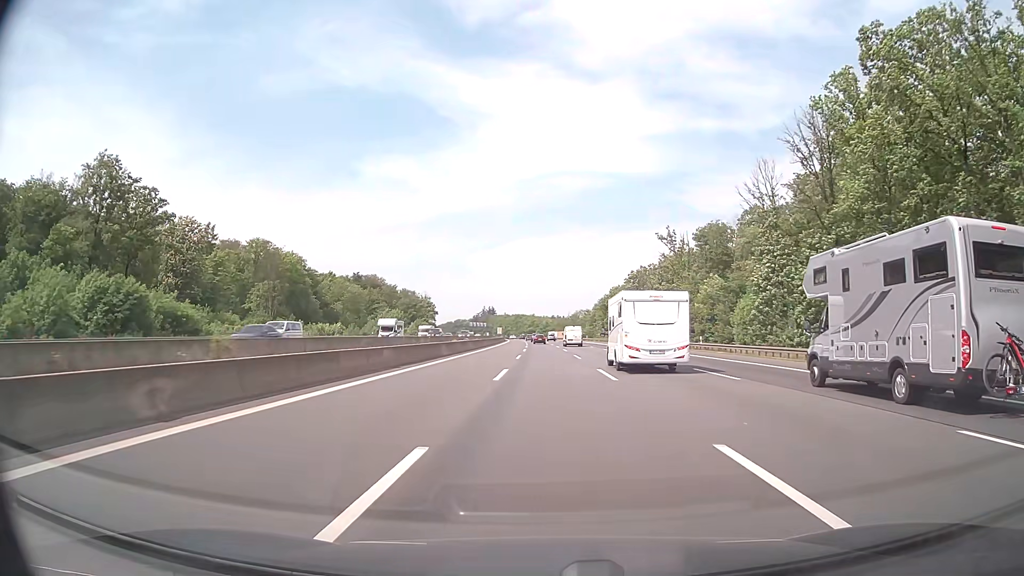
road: motorway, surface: asphalt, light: Day
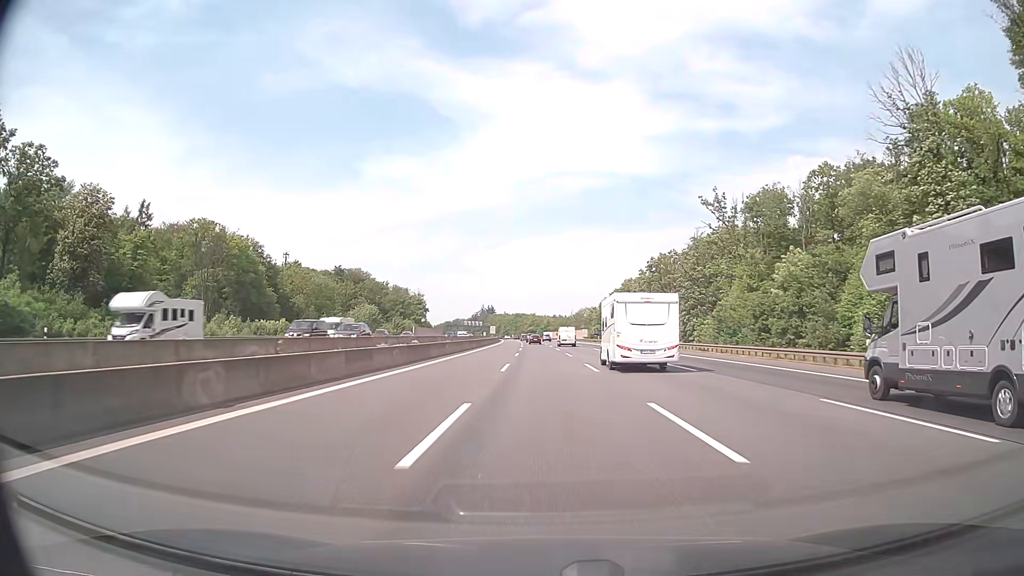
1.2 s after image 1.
(0.0, +30.8) m; 0°
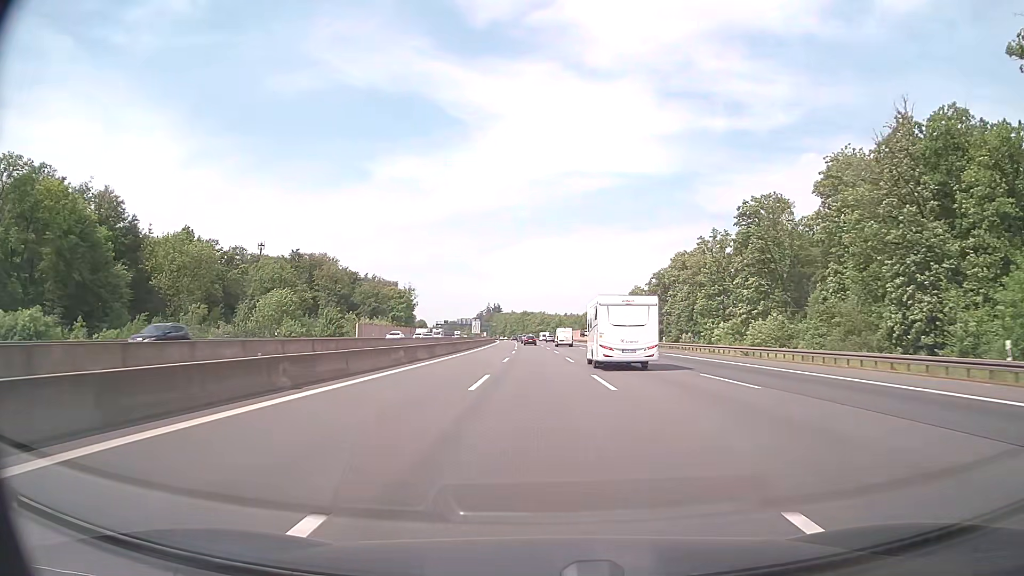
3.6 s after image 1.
(-0.5, +62.1) m; -1°
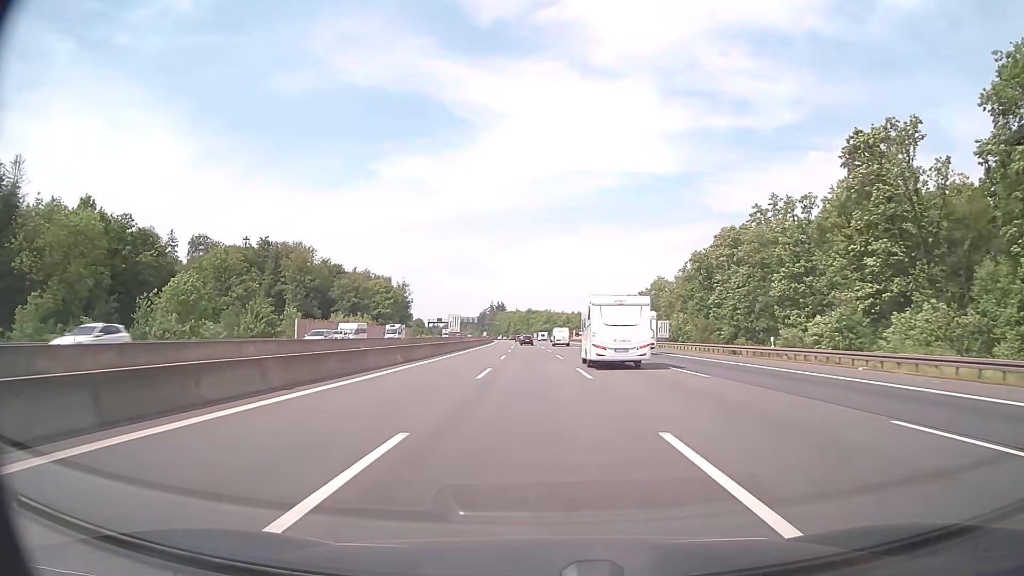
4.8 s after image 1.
(-0.1, +31.6) m; 0°
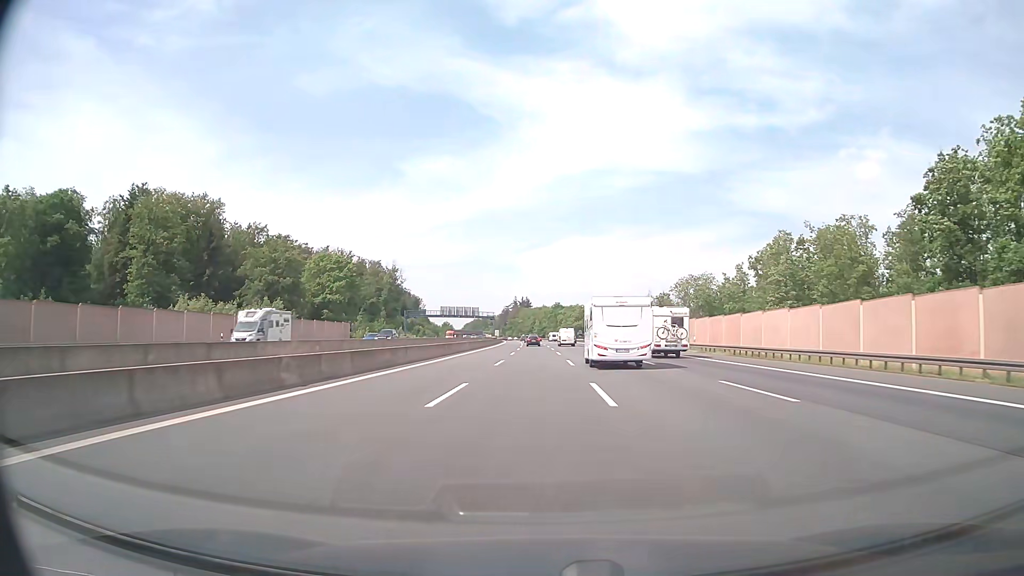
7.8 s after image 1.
(-1.3, +79.9) m; -2°
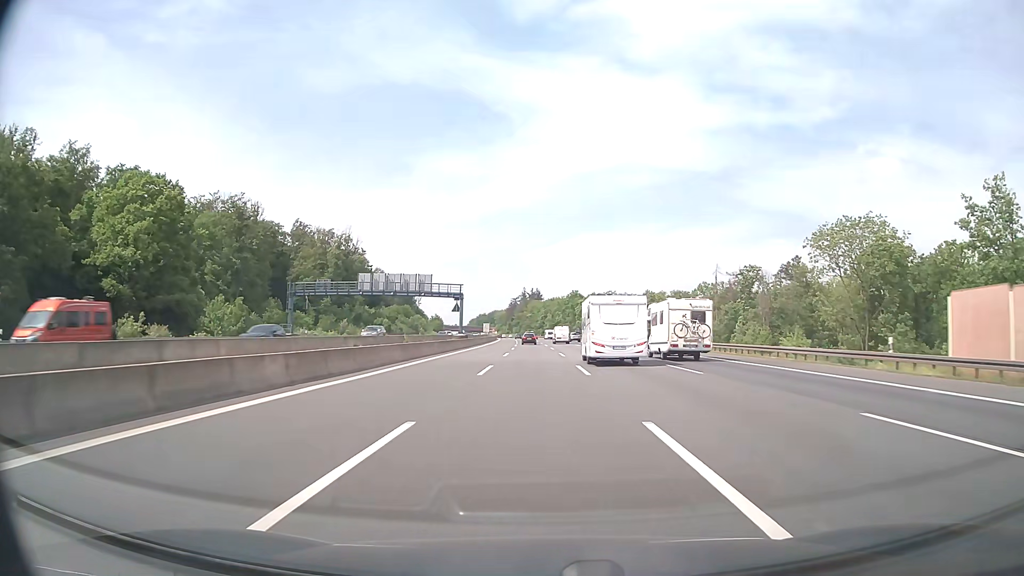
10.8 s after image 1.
(-0.8, +80.6) m; -1°
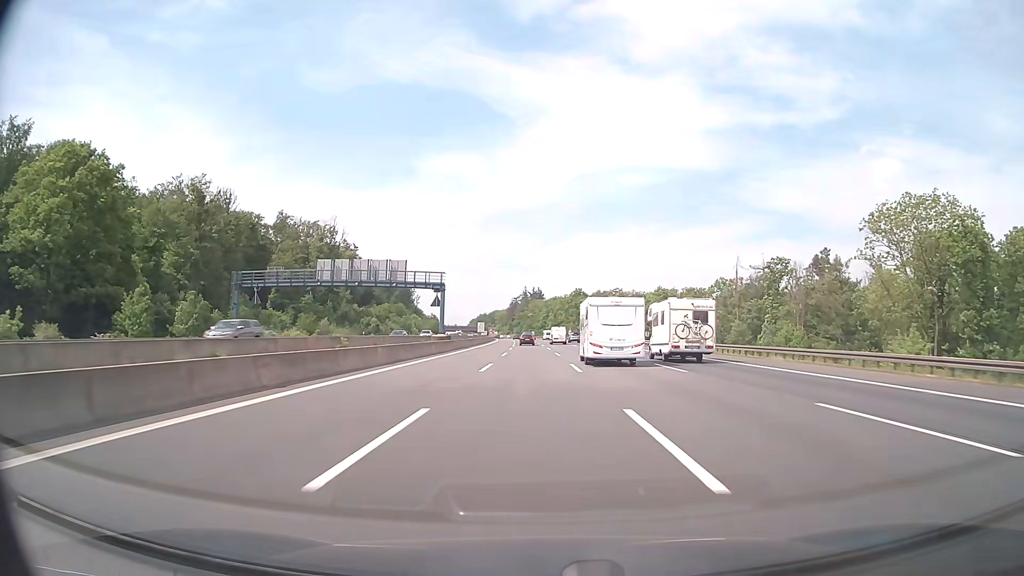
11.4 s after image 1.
(0.0, +16.0) m; 0°
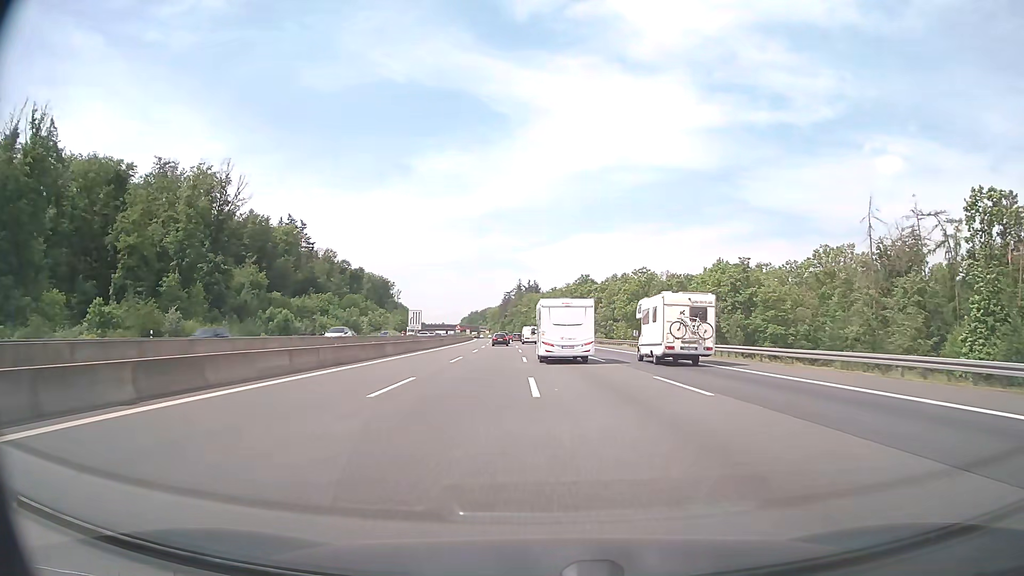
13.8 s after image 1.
(+0.2, +63.3) m; 0°
(0, +10) (0, +20) (0, +30) (0, +40) (-1, +50) (-1, +60) (-1, +70) (-2, +80) (-2, +90) (-3, +100) m
